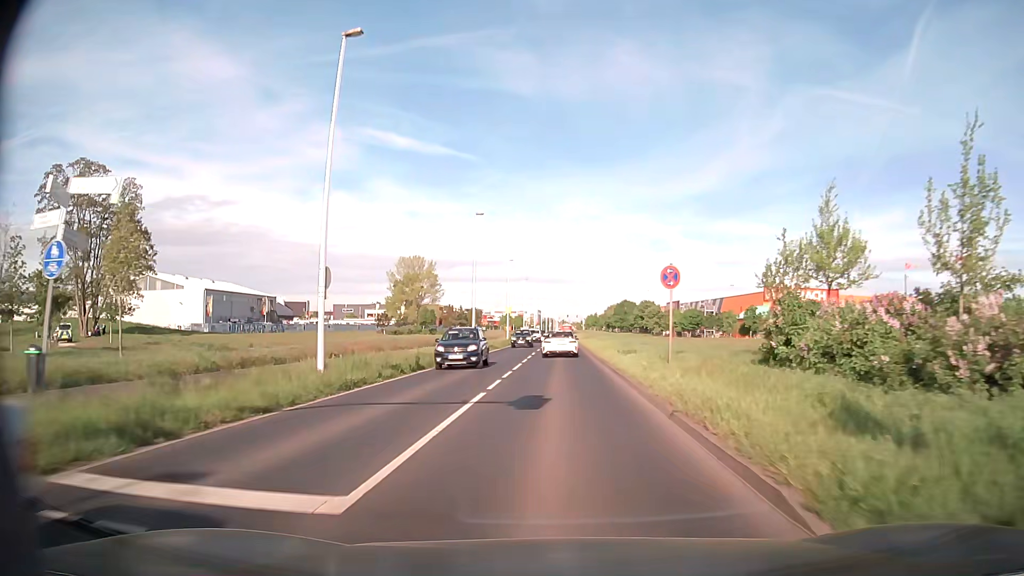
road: secondary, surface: asphalt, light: Day
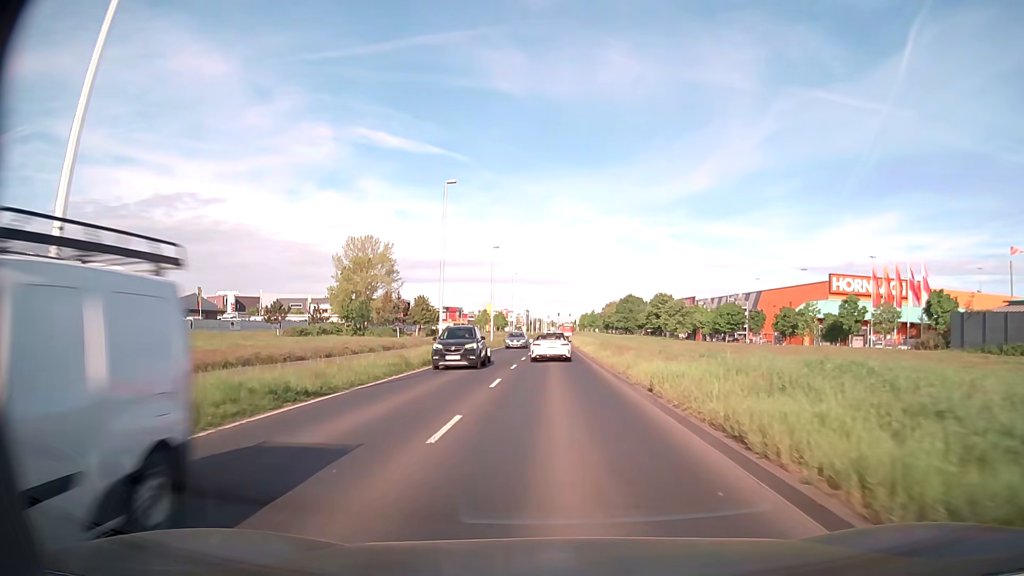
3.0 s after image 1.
(-0.1, +40.7) m; +1°
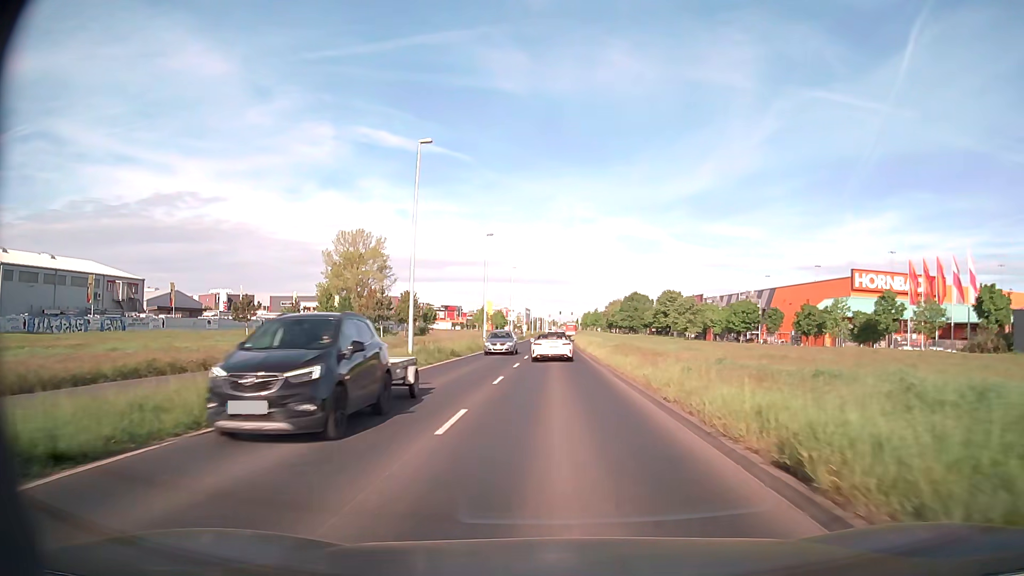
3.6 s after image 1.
(0.0, +8.0) m; 0°
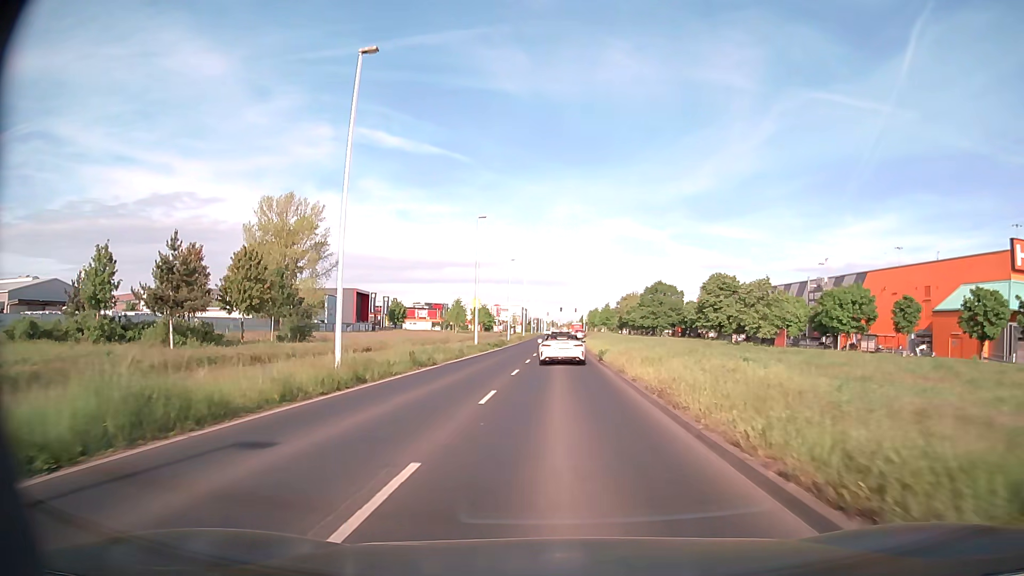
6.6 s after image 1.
(0.0, +39.5) m; 0°
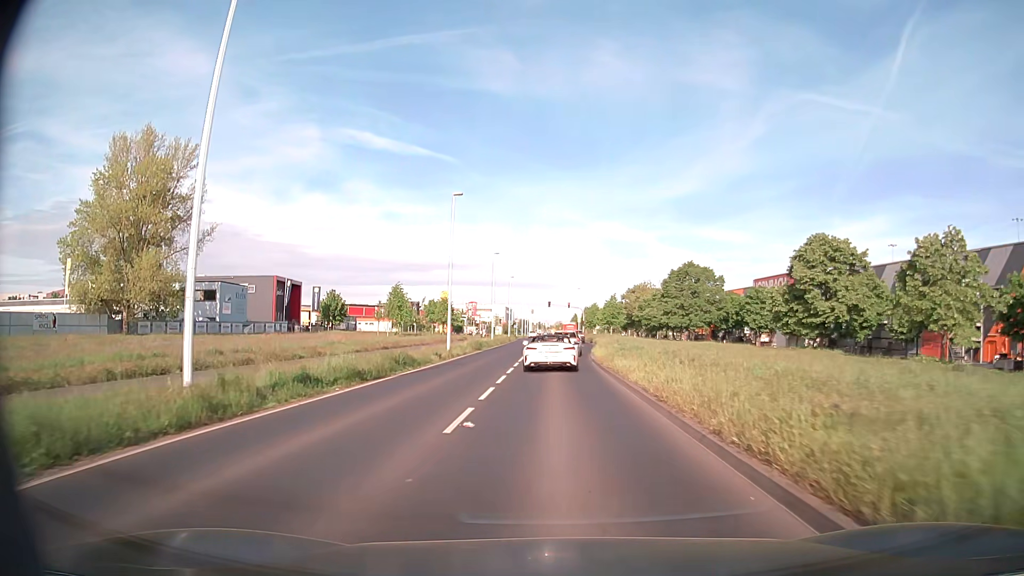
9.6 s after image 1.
(+0.1, +38.4) m; +1°
(0, +10) (0, +20) (0, +30) (-1, +40) (-1, +50) (-1, +60) (-1, +70) (-1, +80) (-1, +90) (-1, +100) m
